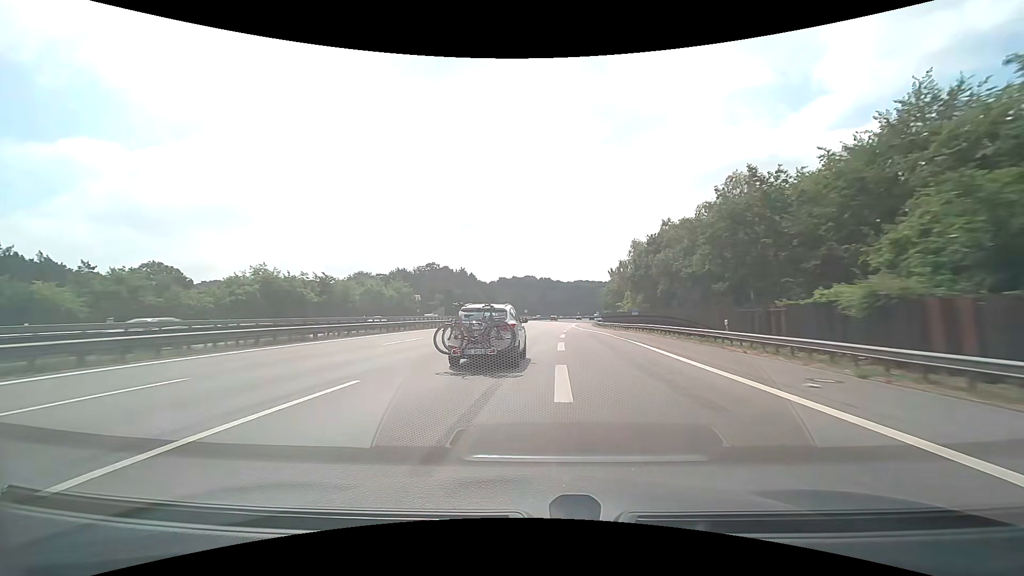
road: motorway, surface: asphalt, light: Day
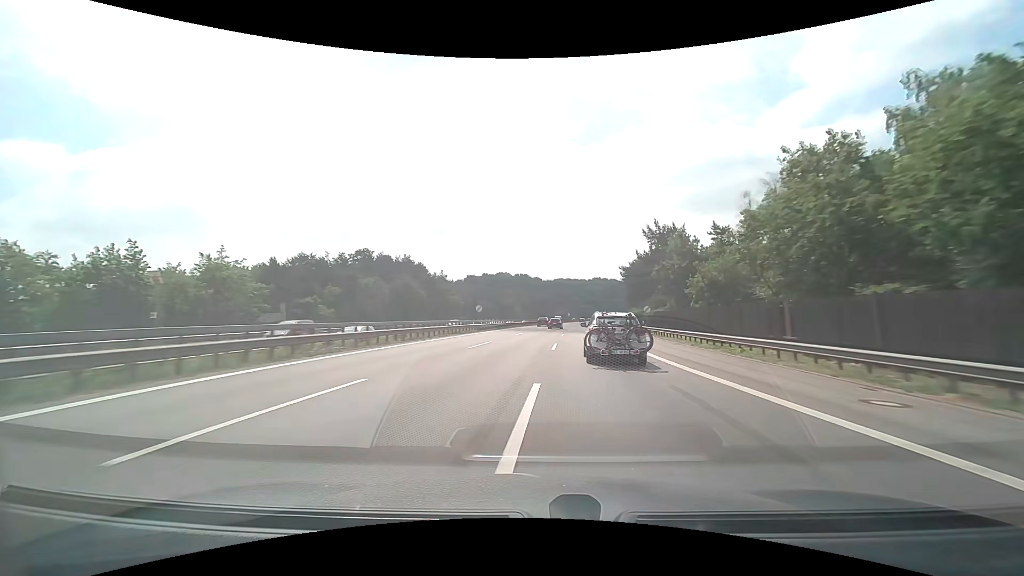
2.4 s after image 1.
(+1.5, +71.6) m; +2°
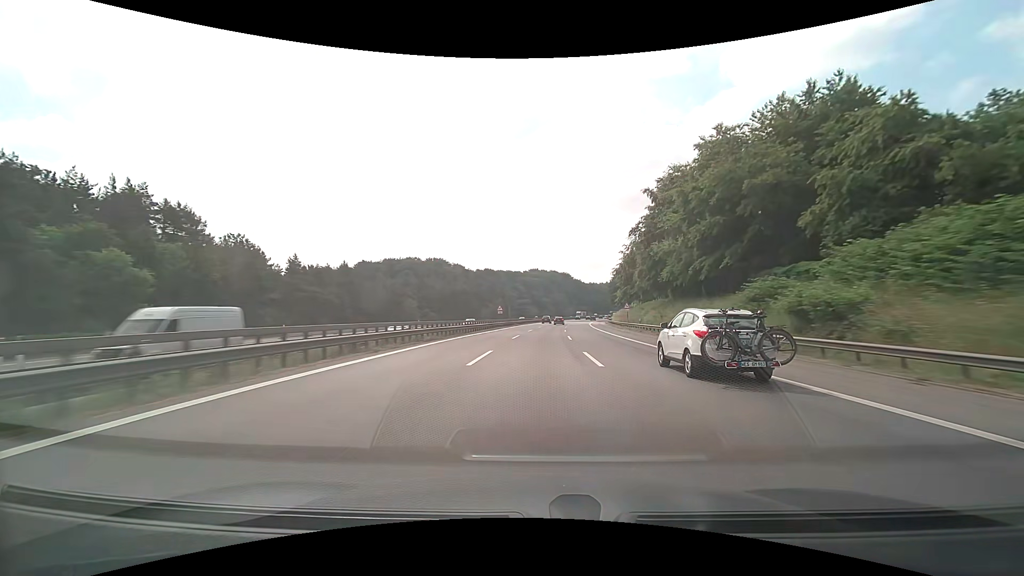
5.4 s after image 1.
(+7.0, +98.9) m; +8°
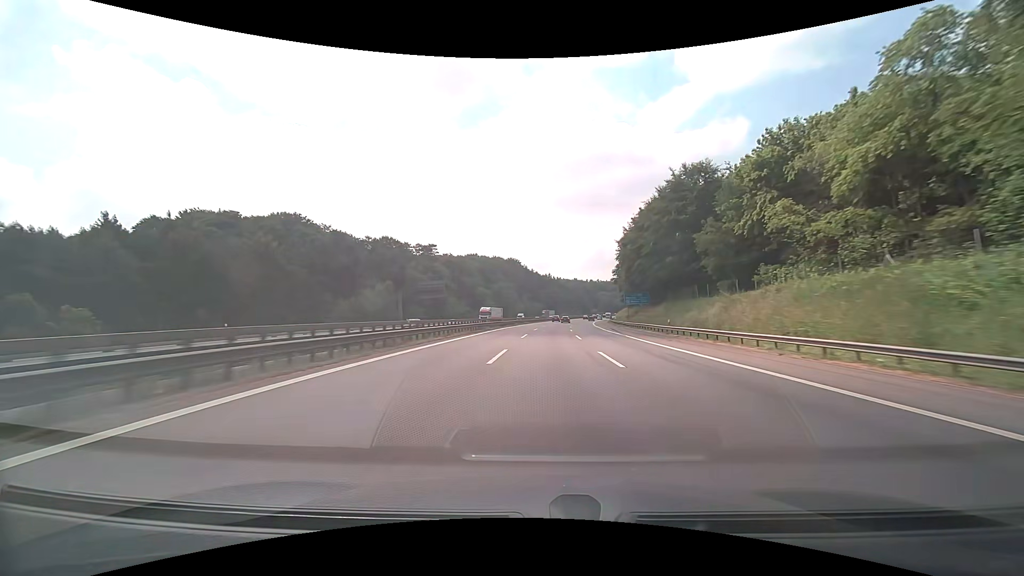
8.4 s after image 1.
(+5.6, +108.4) m; +6°
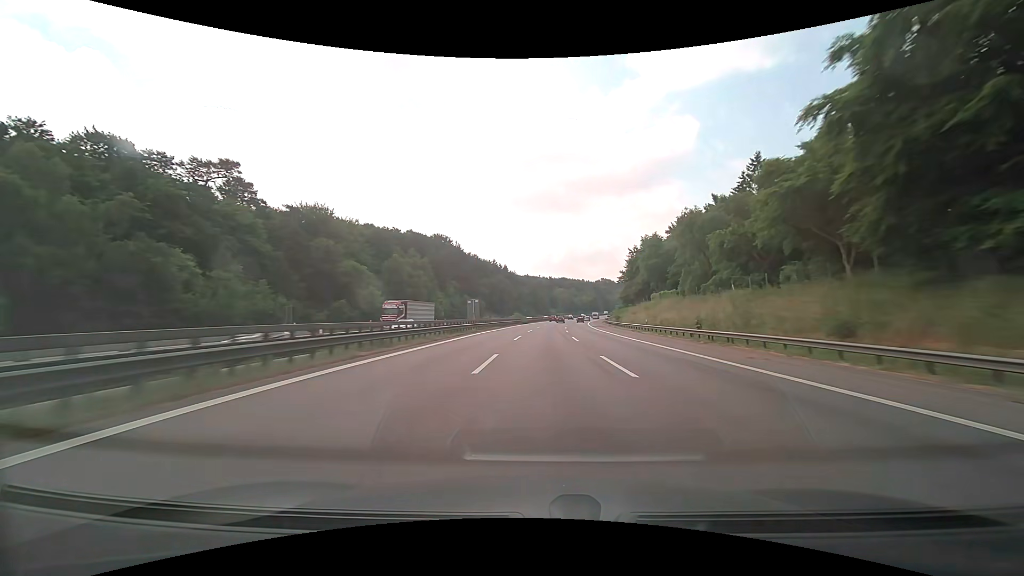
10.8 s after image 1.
(+4.8, +92.8) m; +6°
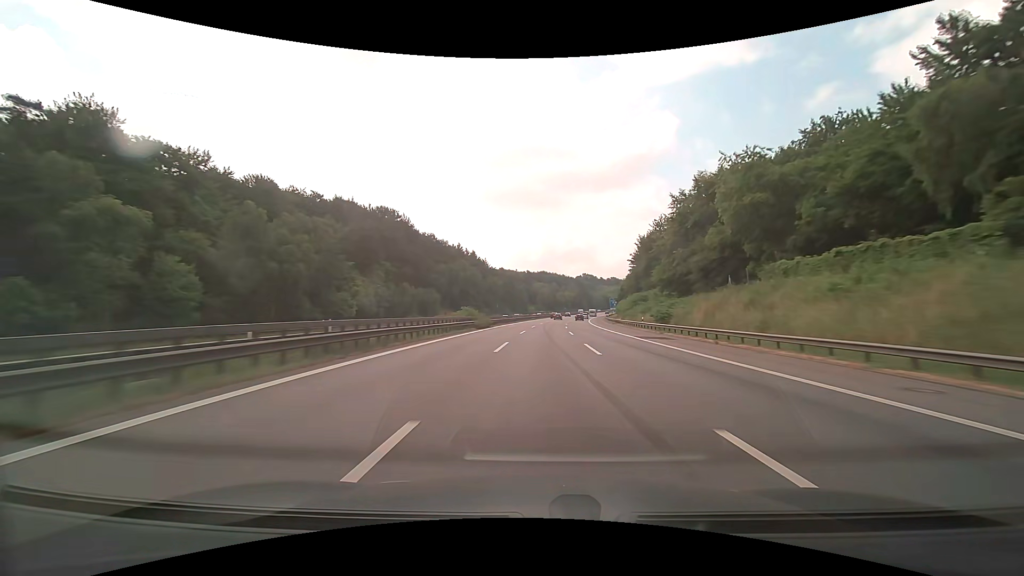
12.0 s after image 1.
(+1.2, +48.2) m; +3°
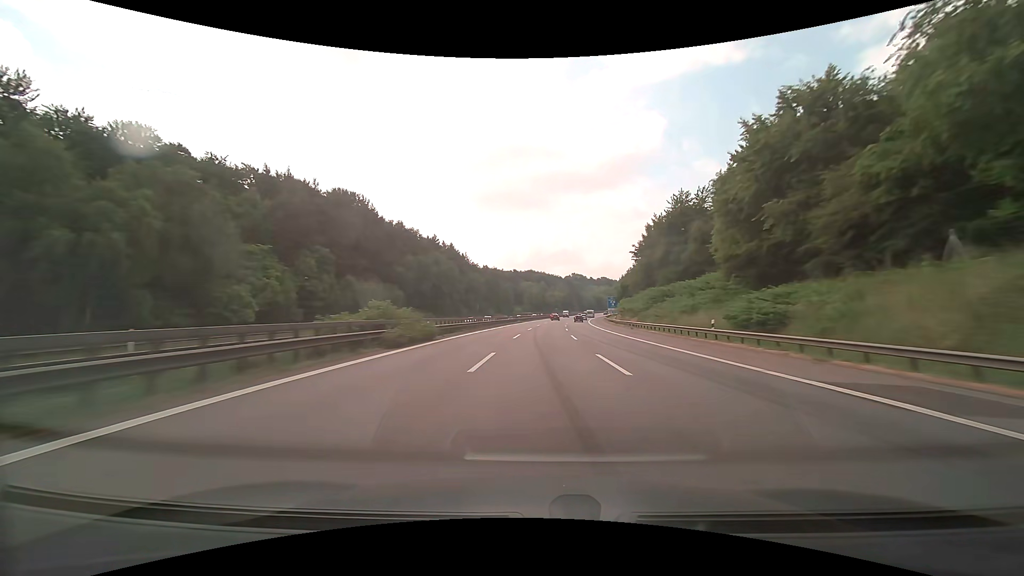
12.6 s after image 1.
(+0.3, +24.3) m; +1°
(0, +10) (0, +20) (0, +30) (+1, +40) (+1, +50) (+2, +60) (+2, +70) (+3, +80) (+3, +90) (+4, +100) m
